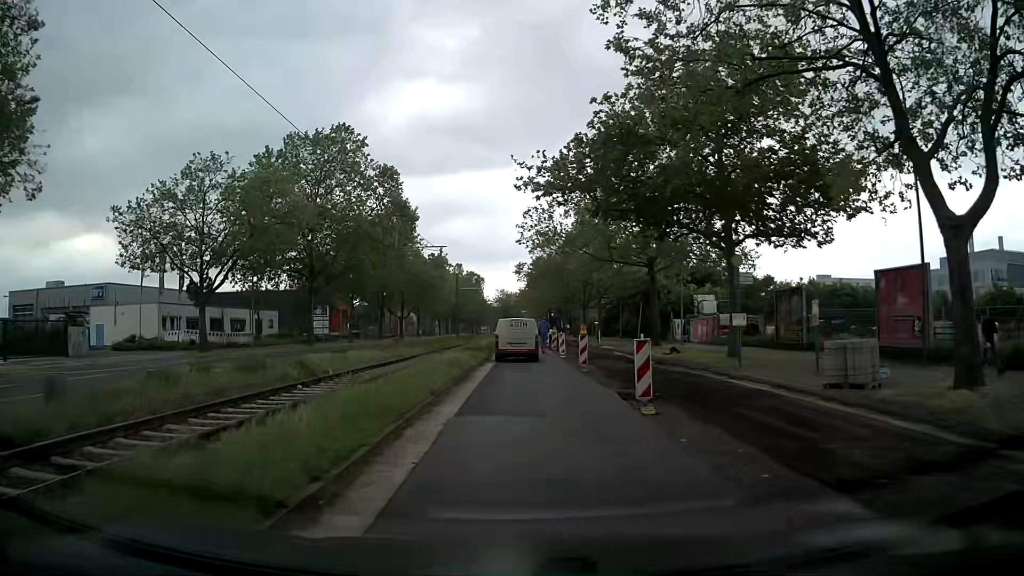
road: secondary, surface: asphalt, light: Day
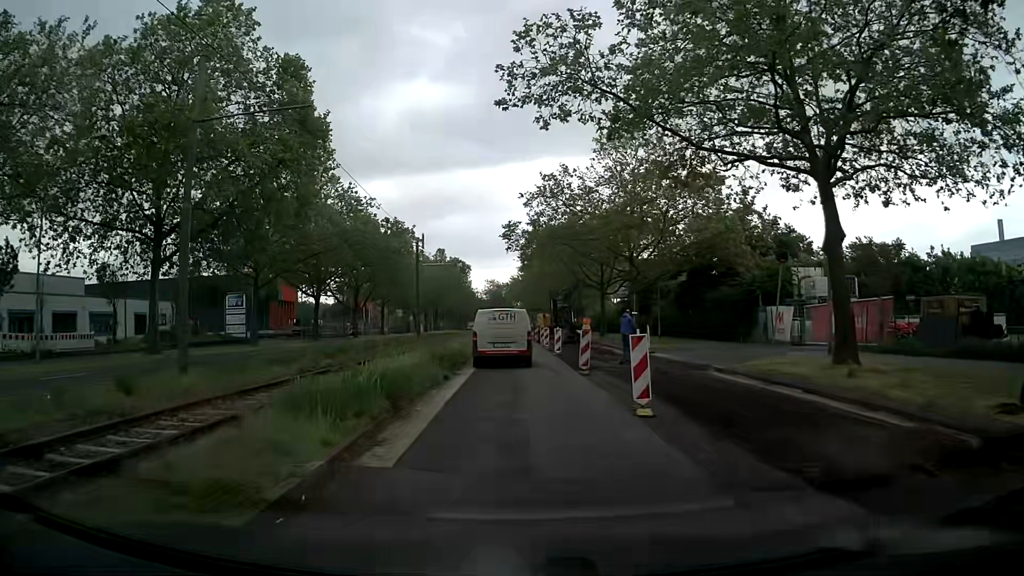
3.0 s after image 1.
(+0.4, +24.6) m; +1°
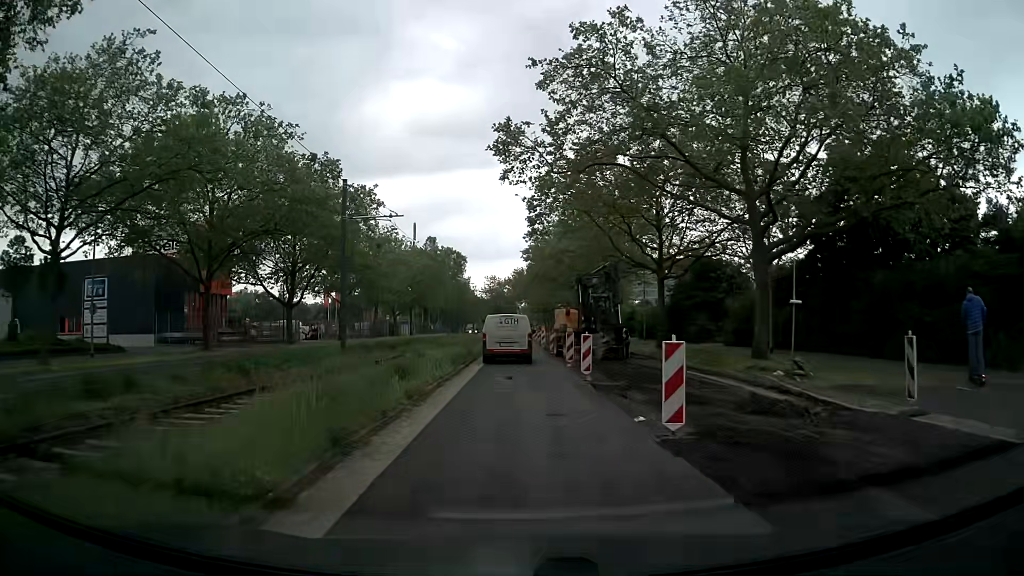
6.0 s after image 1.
(0.0, +23.3) m; -1°
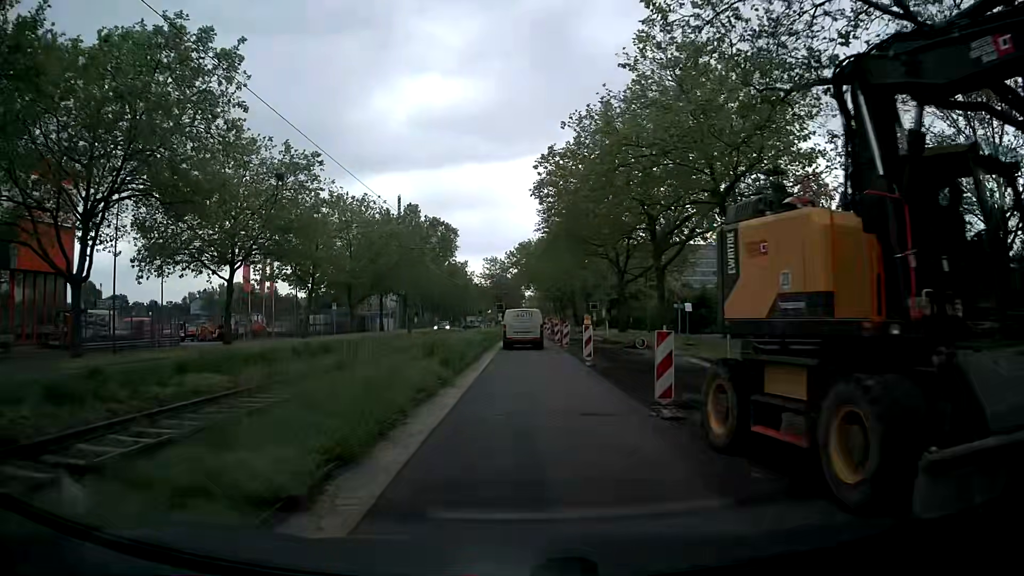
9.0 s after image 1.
(0.0, +28.5) m; 0°
